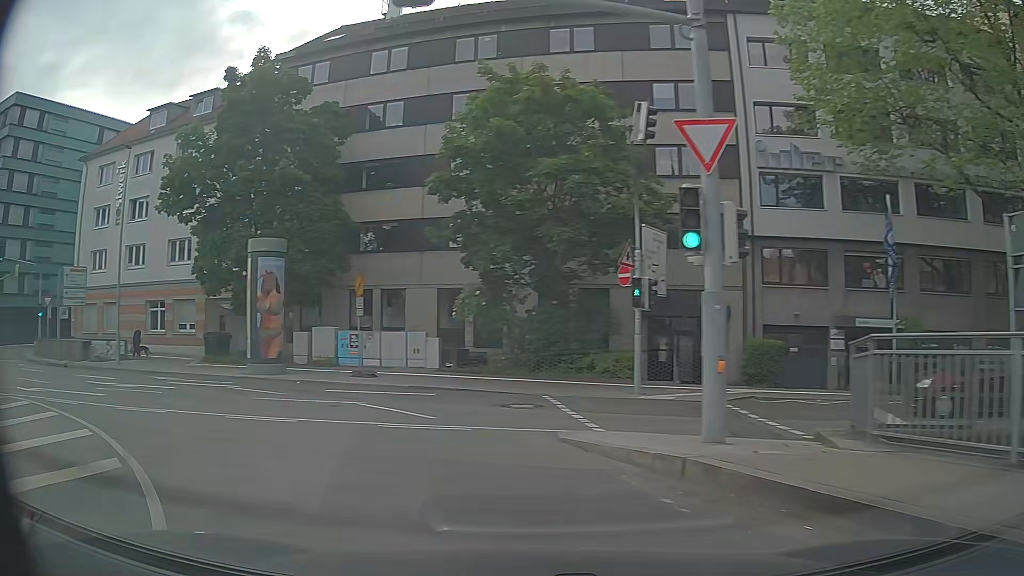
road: primary_link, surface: asphalt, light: Day
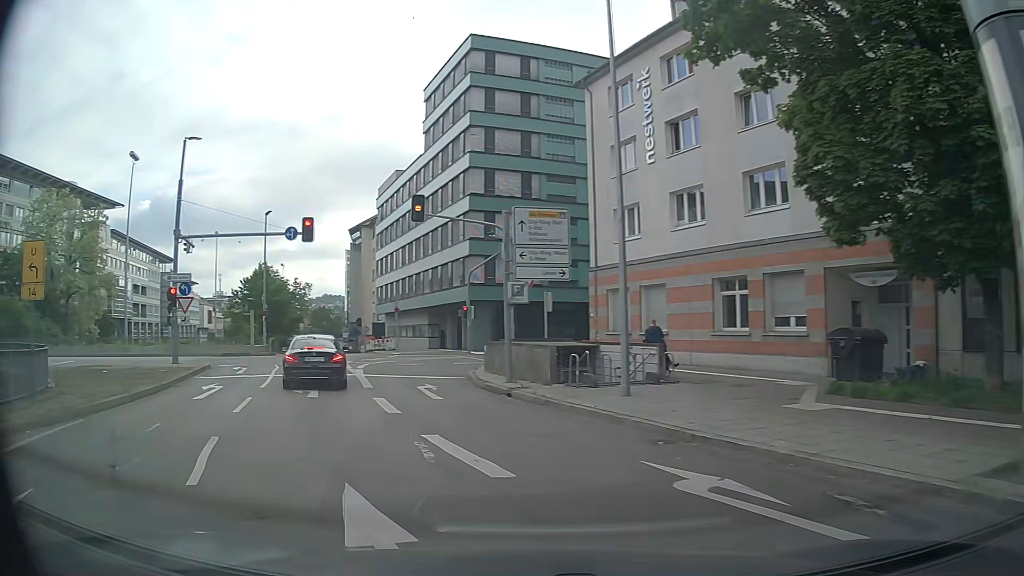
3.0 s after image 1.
(-7.5, +16.4) m; -50°
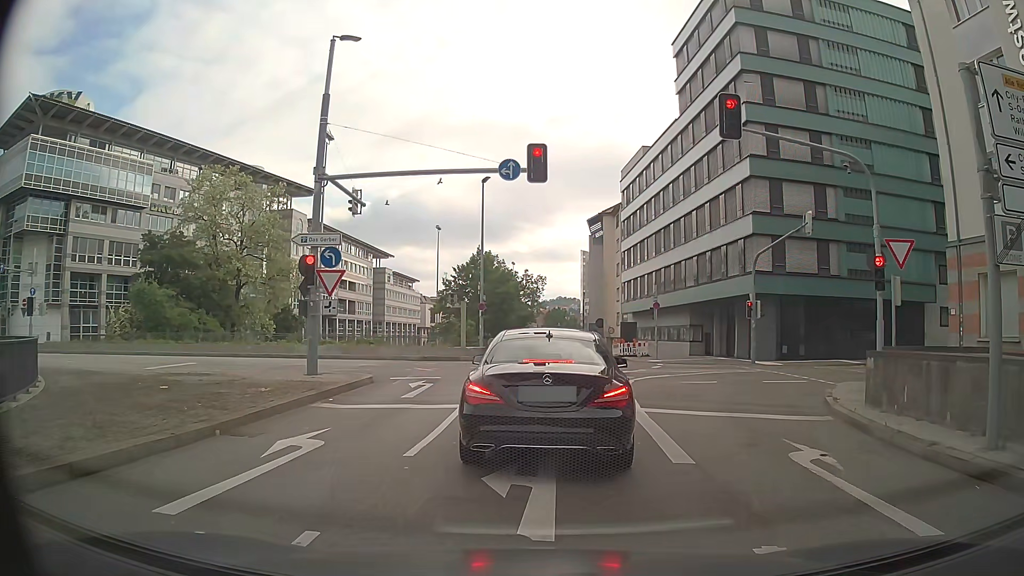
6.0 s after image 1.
(-3.1, +10.3) m; -21°
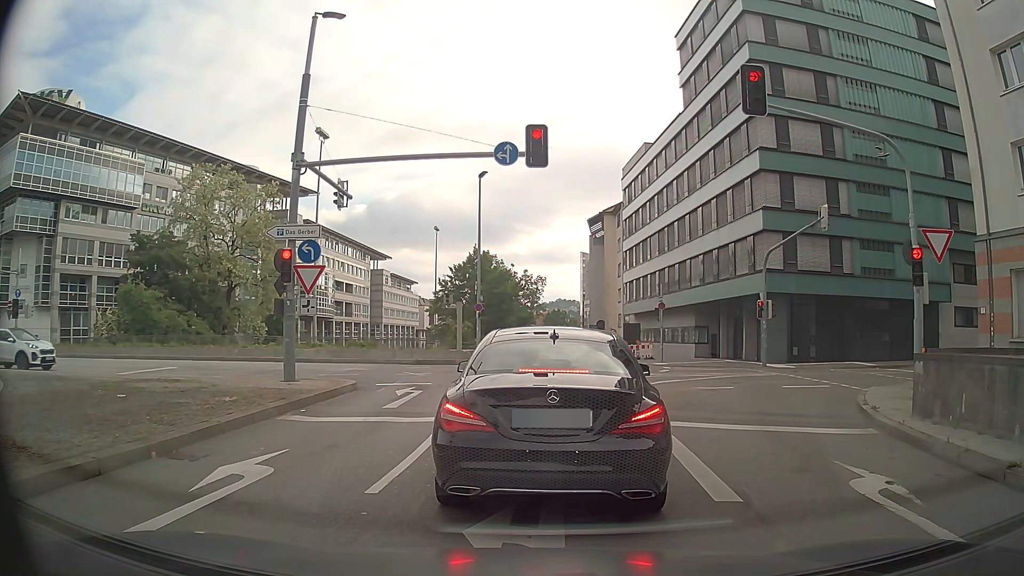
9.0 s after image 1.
(0.0, +1.7) m; +1°
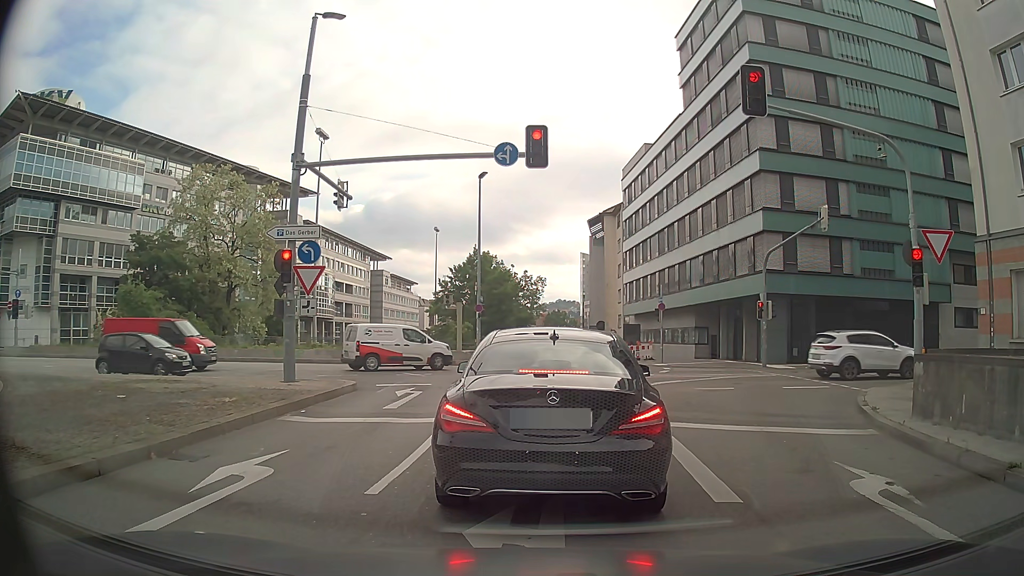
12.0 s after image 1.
(0.0, 0.0) m; 0°
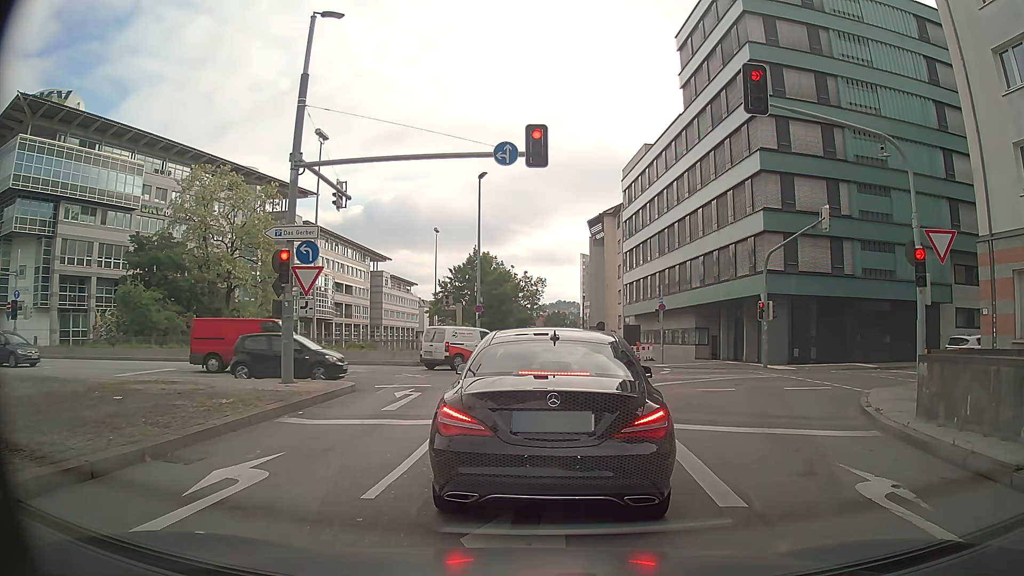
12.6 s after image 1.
(0.0, +0.1) m; 0°
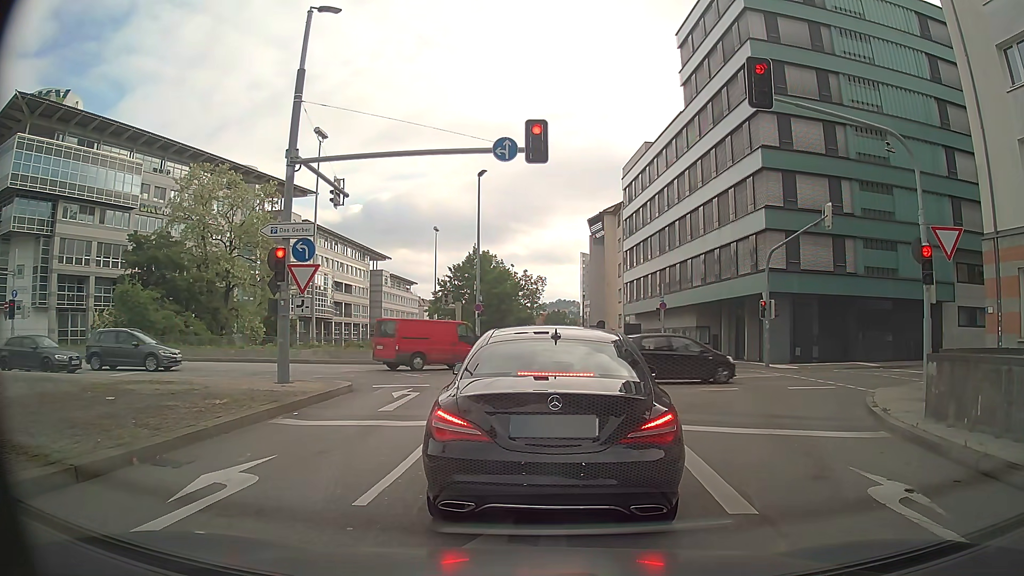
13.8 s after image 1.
(0.0, +0.3) m; 0°
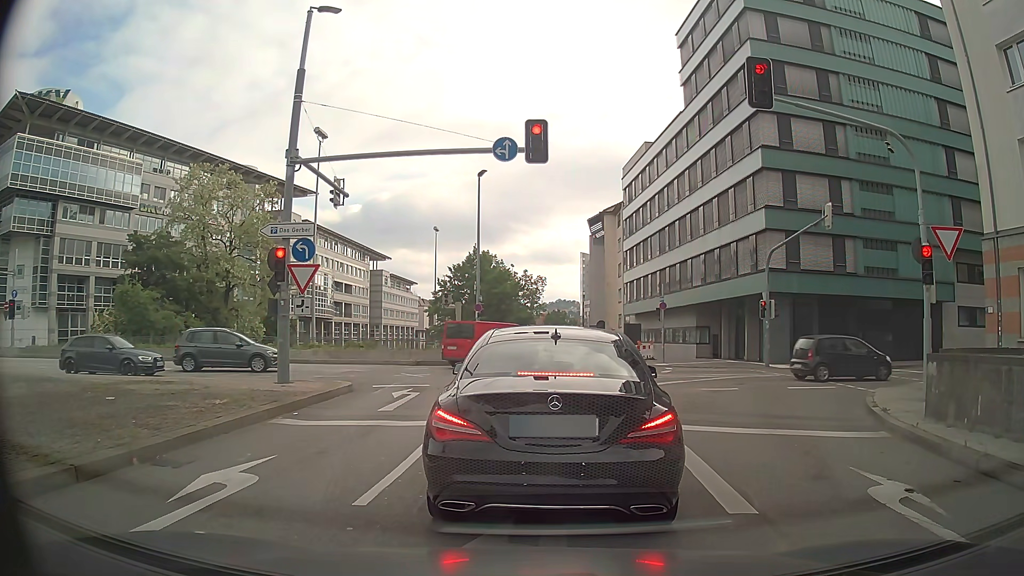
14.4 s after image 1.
(0.0, 0.0) m; 0°
(0, +10) (0, +20) (-5, +29) (-14, +32) (-24, +32) (-34, +32) (-44, +32) (-54, +33) (-64, +35) (-73, +39) m
